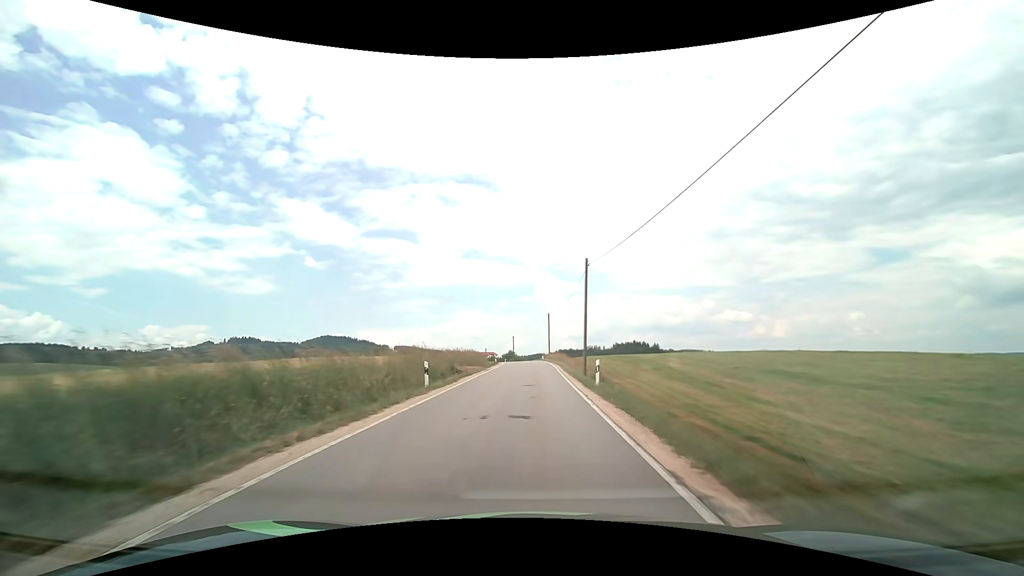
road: tertiary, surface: asphalt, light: Day
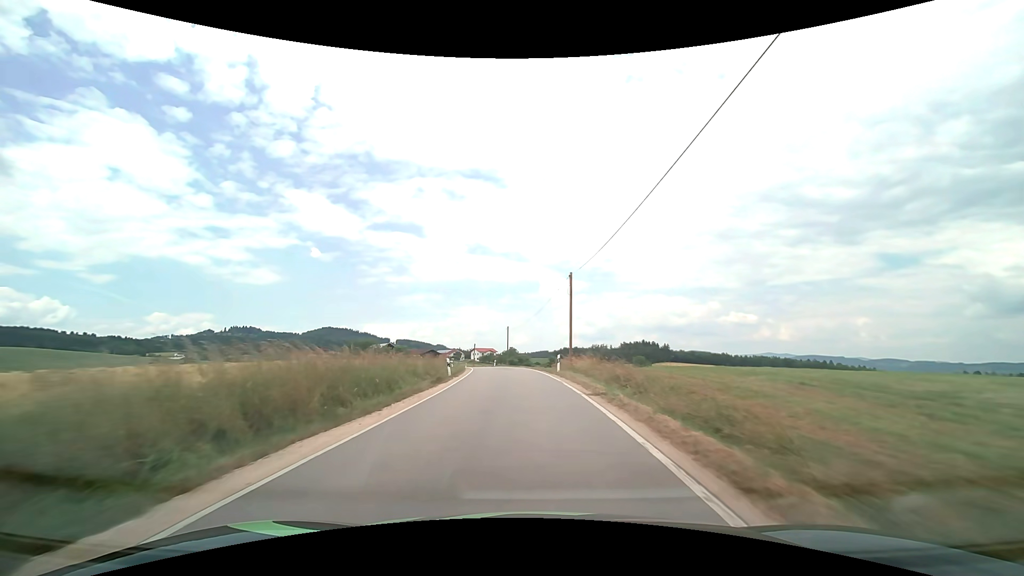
(+0.2, +36.2) m; 0°
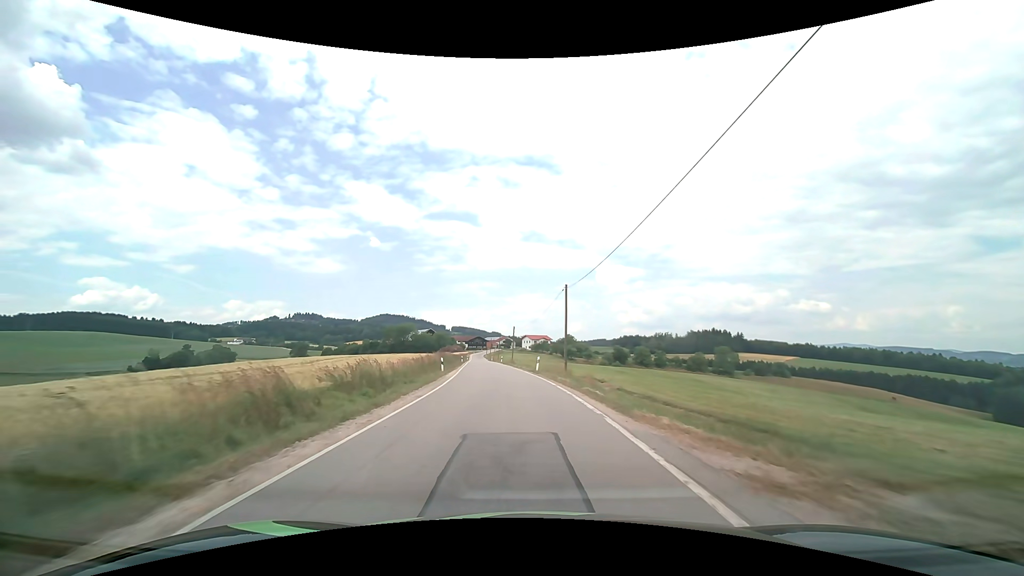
(-1.9, +41.0) m; -6°
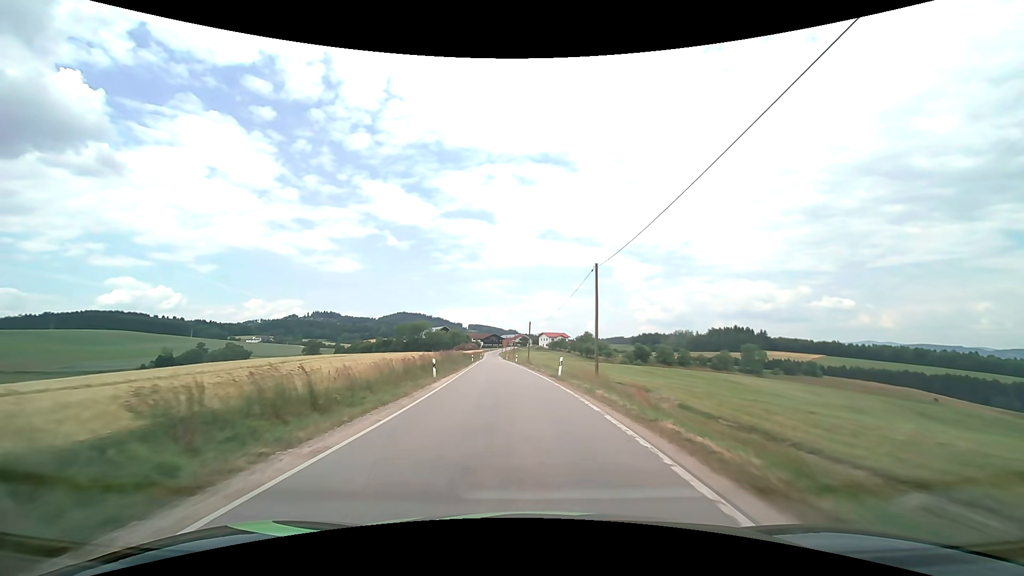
(-0.1, +8.1) m; -2°
